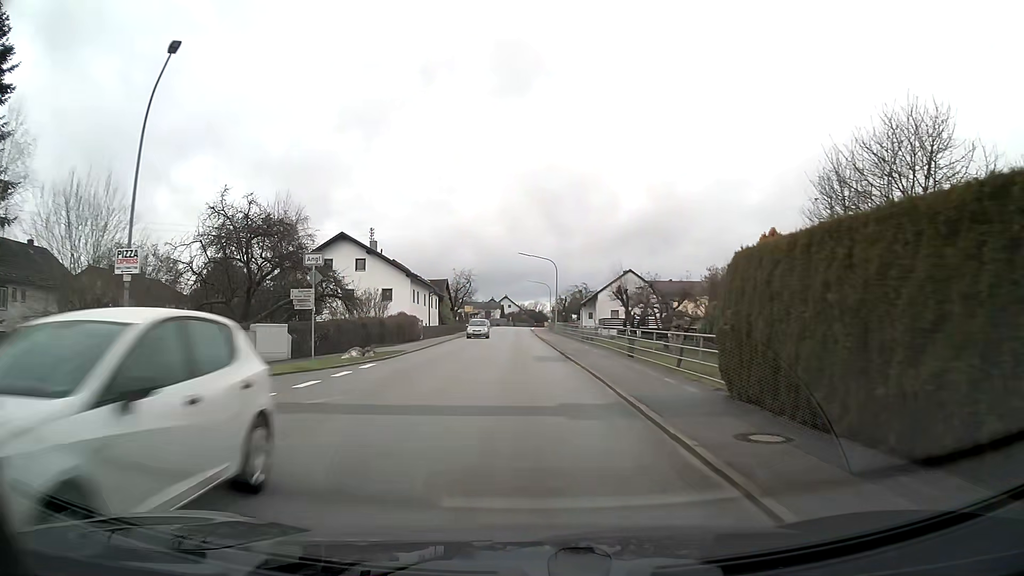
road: tertiary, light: Day
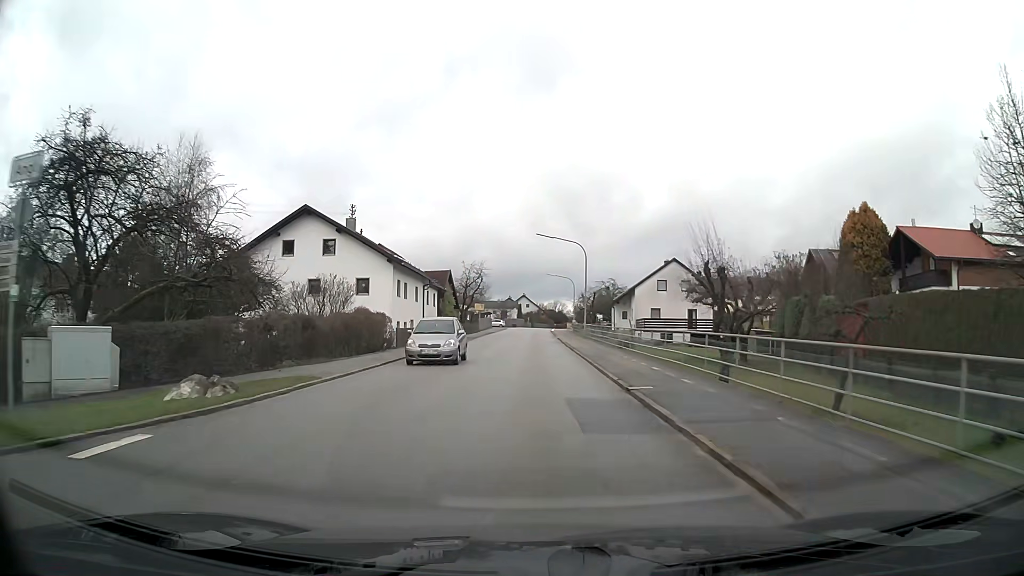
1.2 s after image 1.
(-0.2, +14.4) m; -1°
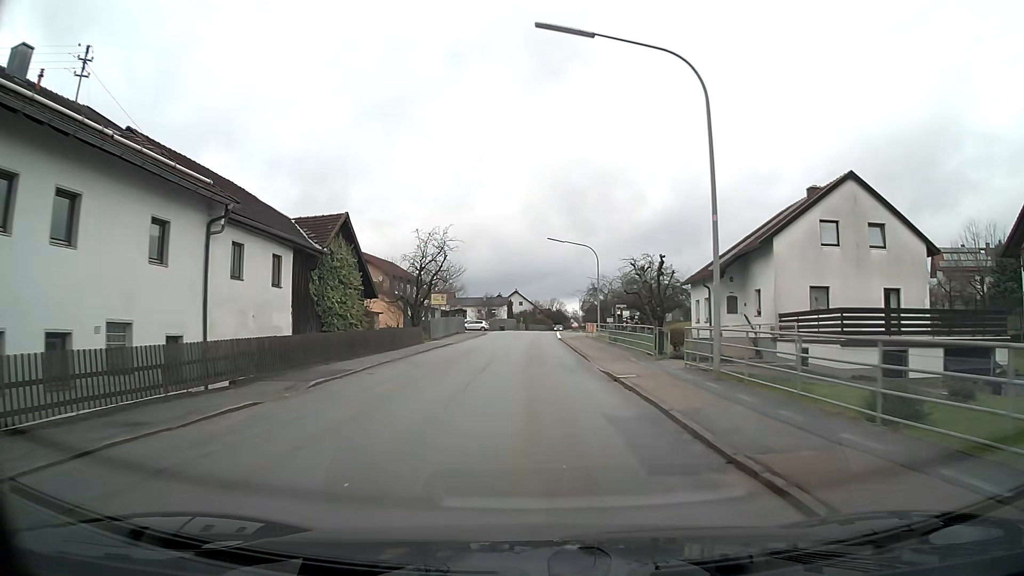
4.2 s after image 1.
(0.0, +36.4) m; 0°
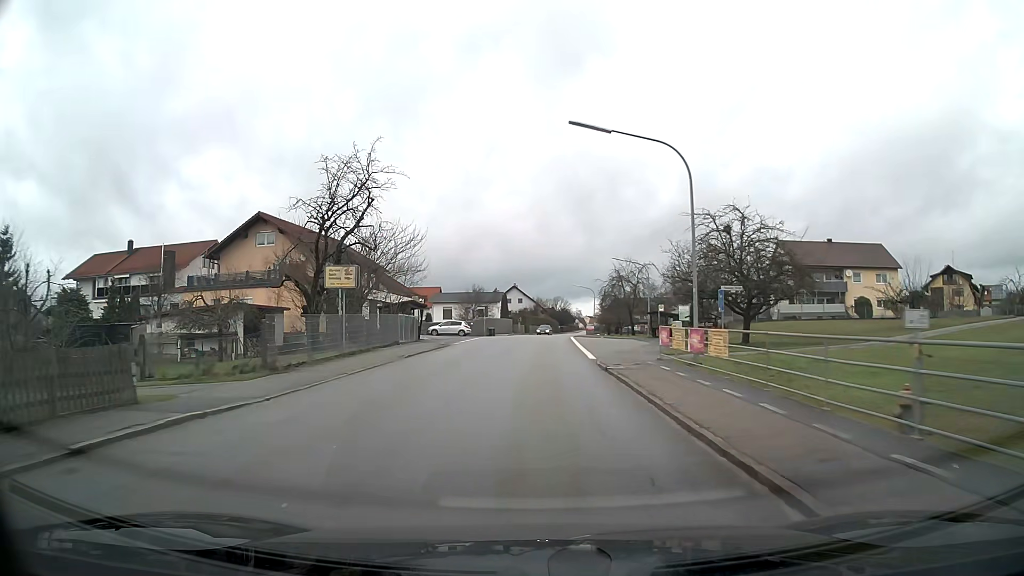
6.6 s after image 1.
(0.0, +29.4) m; 0°
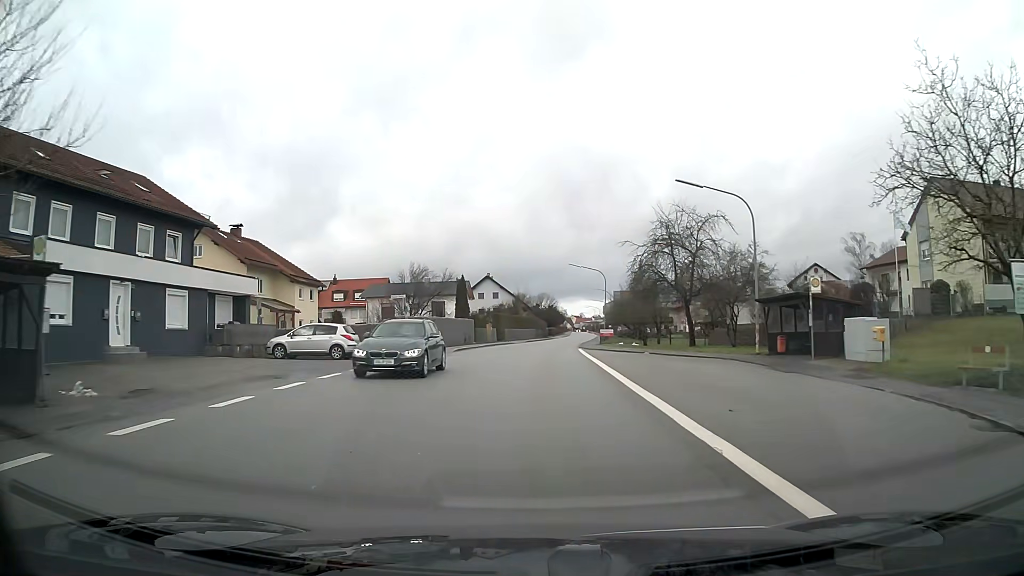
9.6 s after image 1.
(+0.5, +37.1) m; +1°
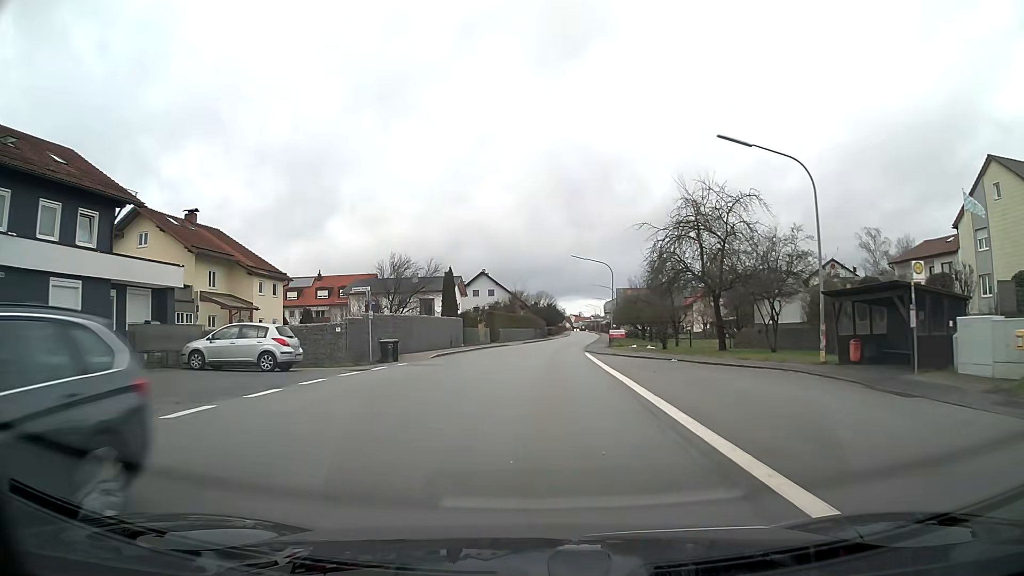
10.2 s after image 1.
(0.0, +7.5) m; 0°
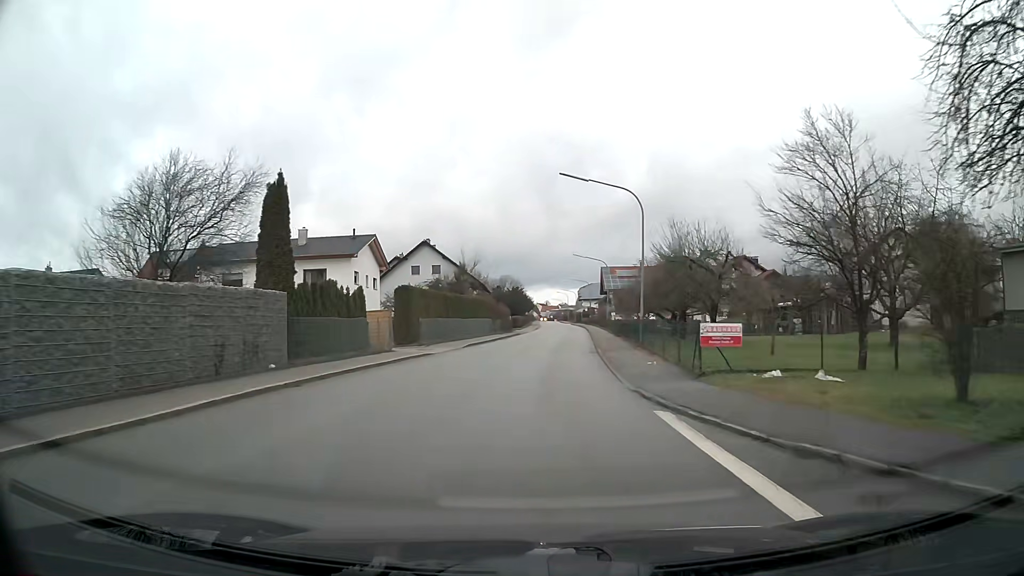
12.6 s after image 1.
(+0.7, +29.8) m; +3°
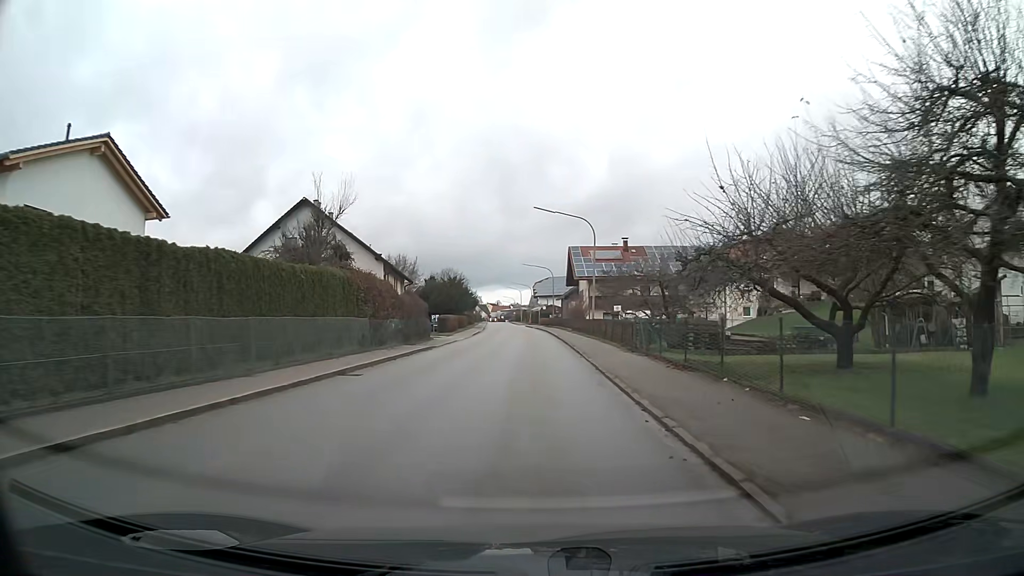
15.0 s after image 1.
(+0.9, +29.6) m; +3°
(0, +10) (0, +20) (0, +30) (0, +40) (0, +50) (-1, +60) (-1, +70) (-2, +80) (-2, +90) (-3, +100) m
